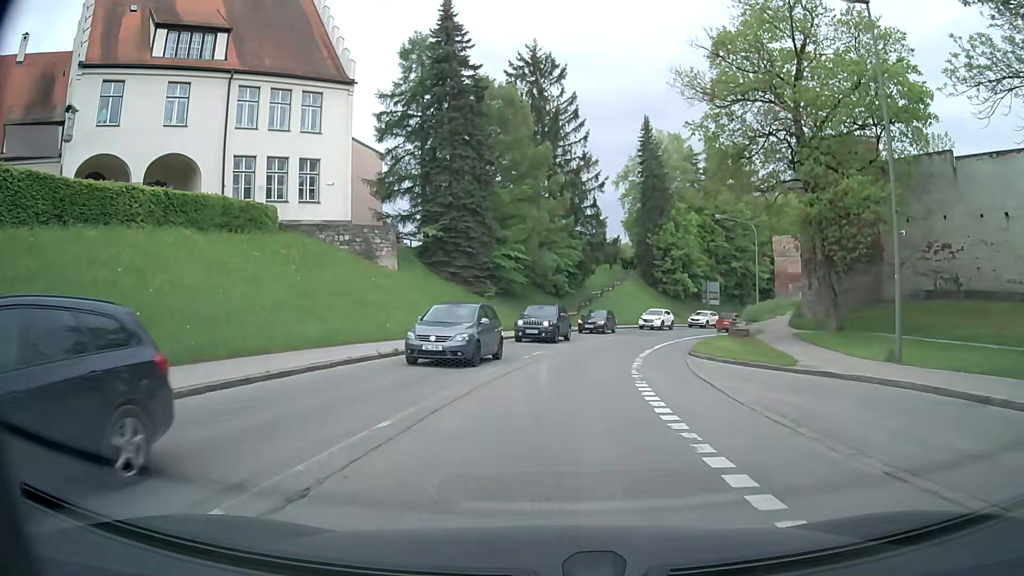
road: secondary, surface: asphalt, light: Day
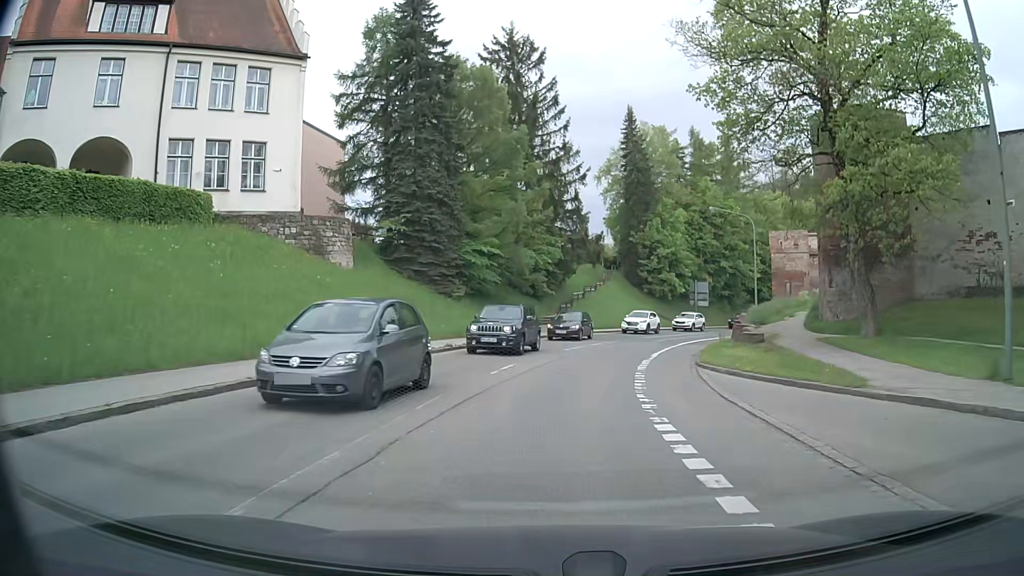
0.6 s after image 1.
(0.0, +4.9) m; +2°
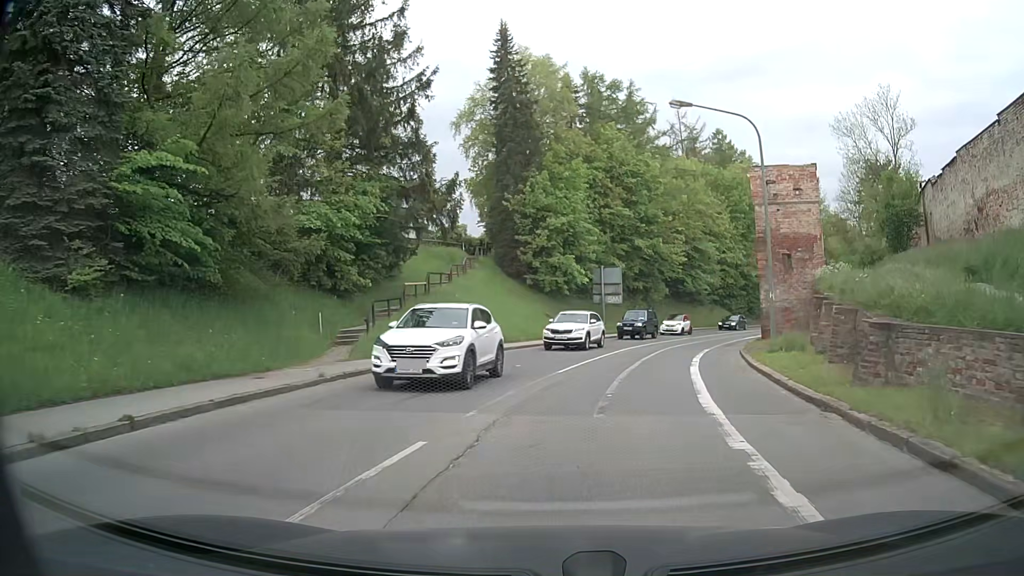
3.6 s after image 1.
(+1.8, +24.2) m; +12°
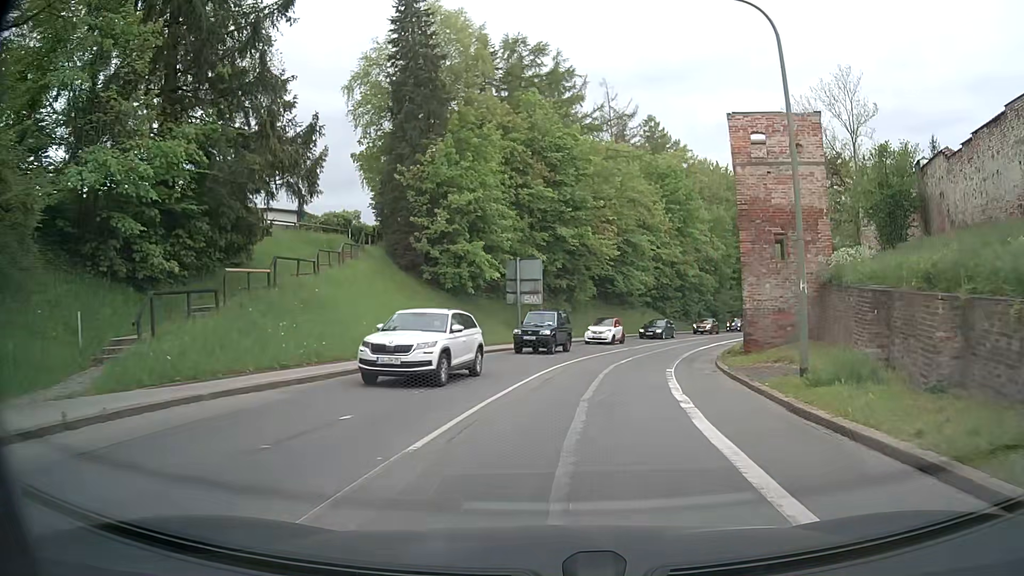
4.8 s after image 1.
(+0.4, +9.8) m; +6°
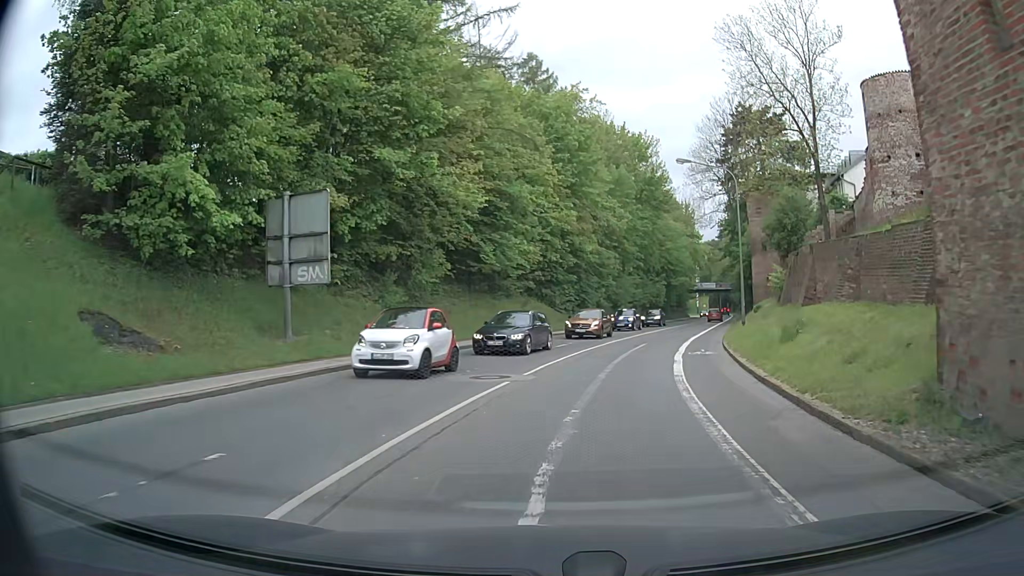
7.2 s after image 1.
(+2.0, +20.9) m; +11°
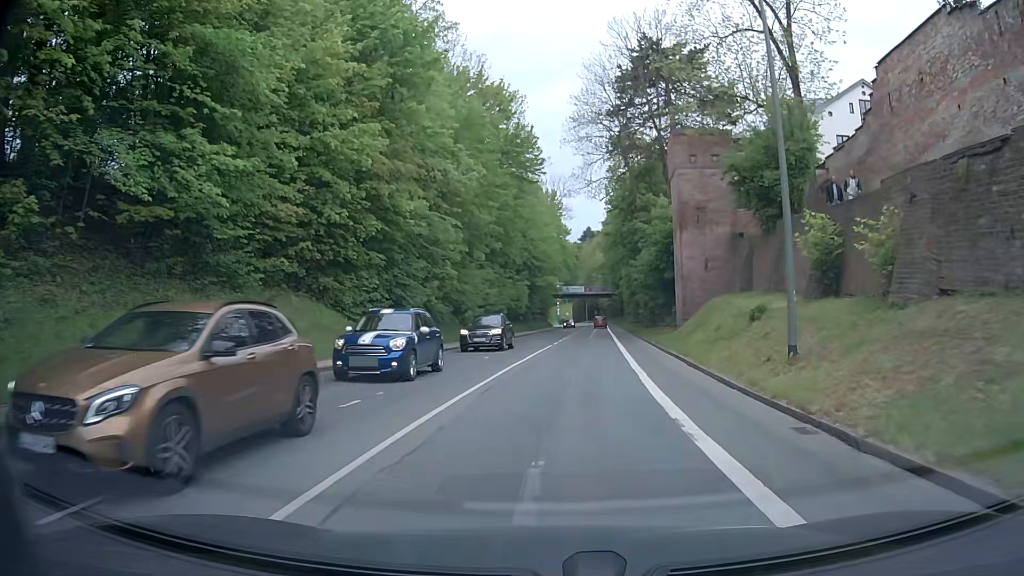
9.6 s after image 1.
(+2.4, +23.0) m; +12°
